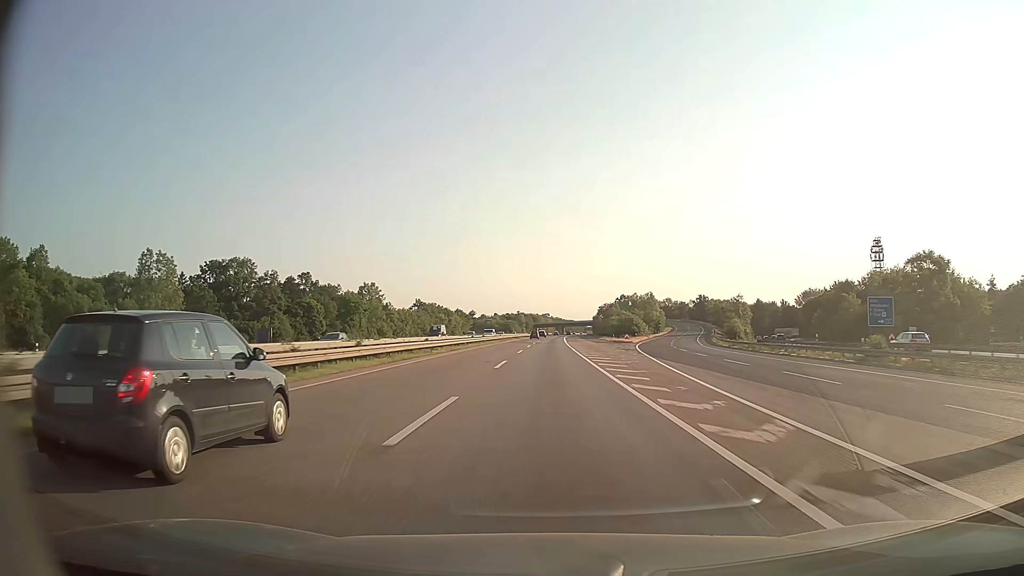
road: motorway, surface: asphalt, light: Day
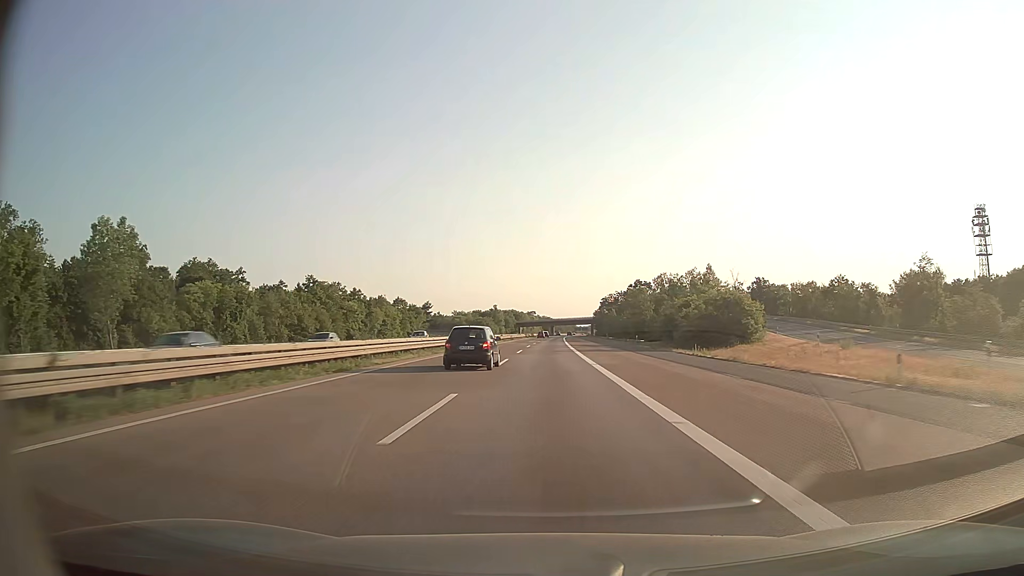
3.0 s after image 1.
(+0.9, +87.2) m; +1°
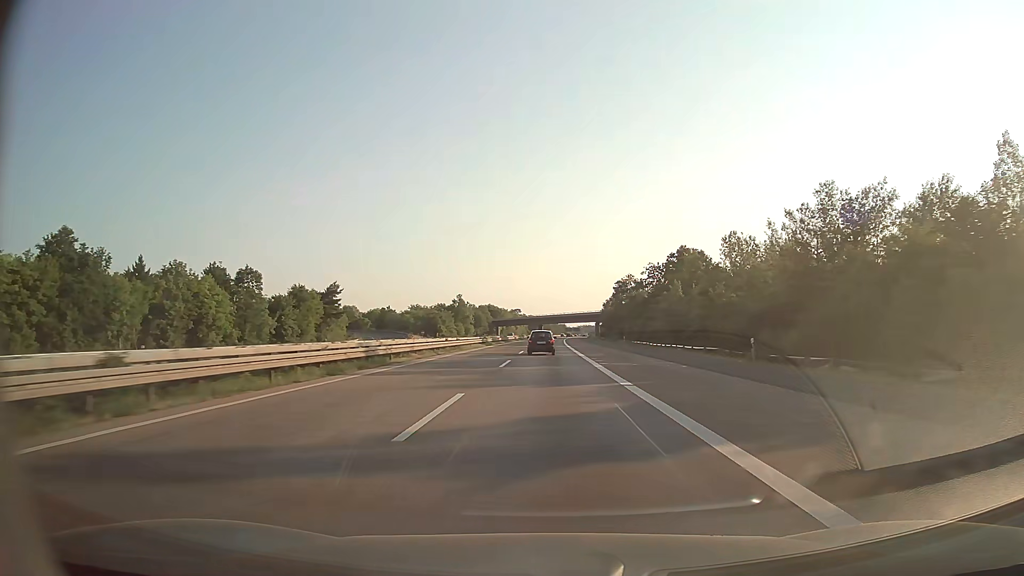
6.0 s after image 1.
(+0.8, +87.3) m; +1°
(0, +10) (0, +20) (0, +30) (0, +40) (0, +50) (0, +60) (0, +70) (+1, +80) (+1, +90) (+1, +100) m
